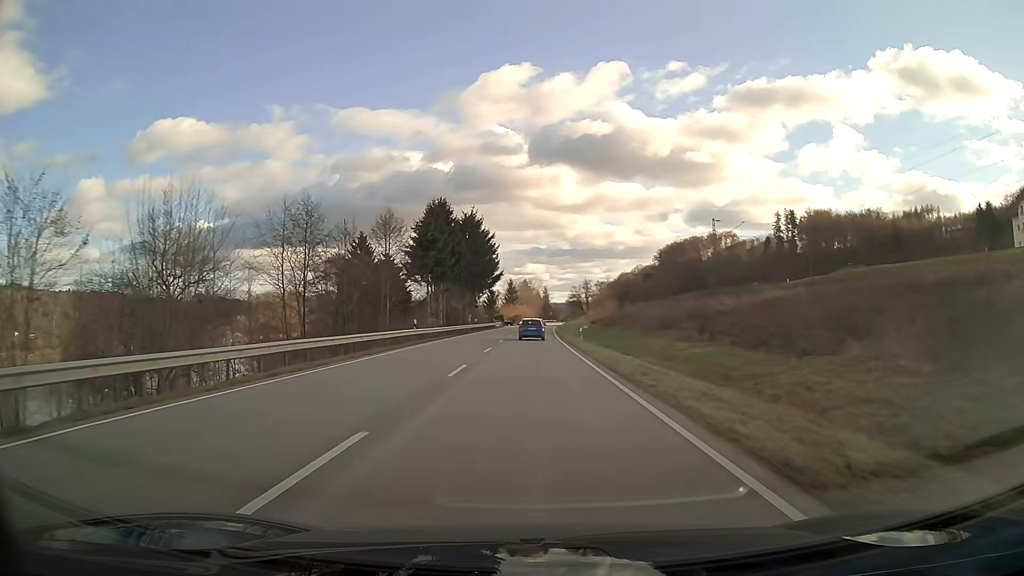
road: primary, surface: asphalt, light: Day
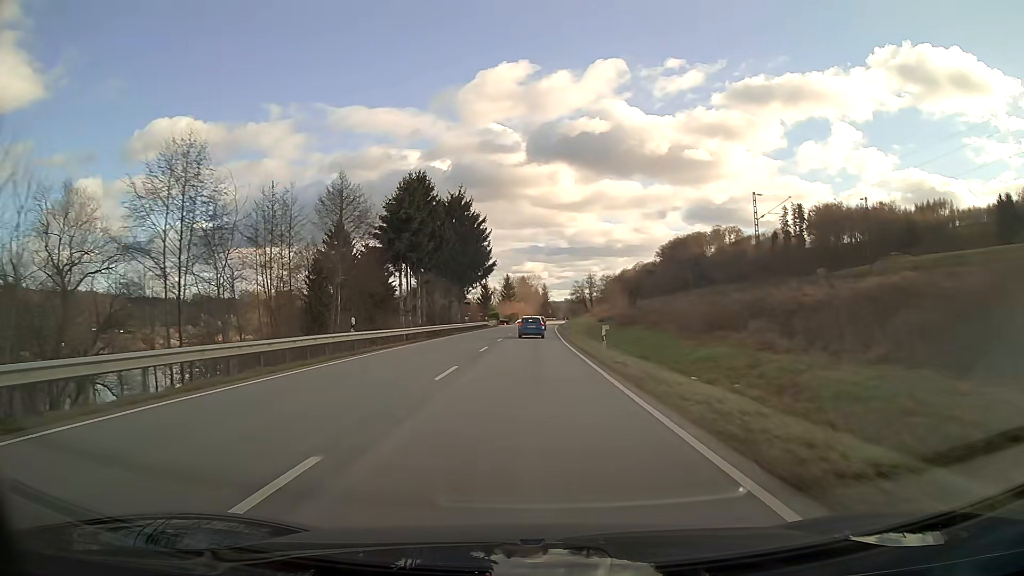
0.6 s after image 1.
(0.0, +13.8) m; 0°
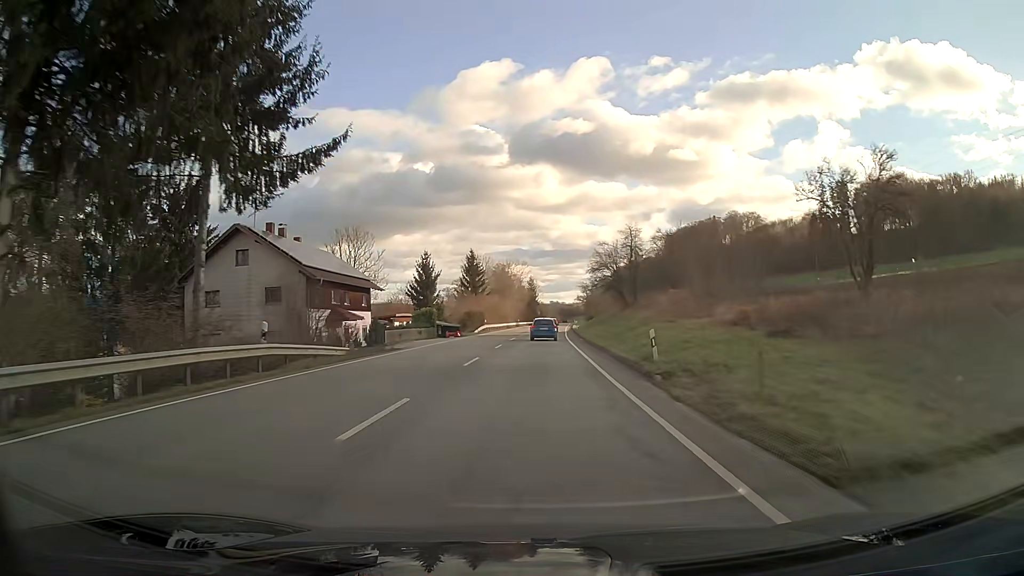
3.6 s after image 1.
(+0.7, +68.6) m; +1°
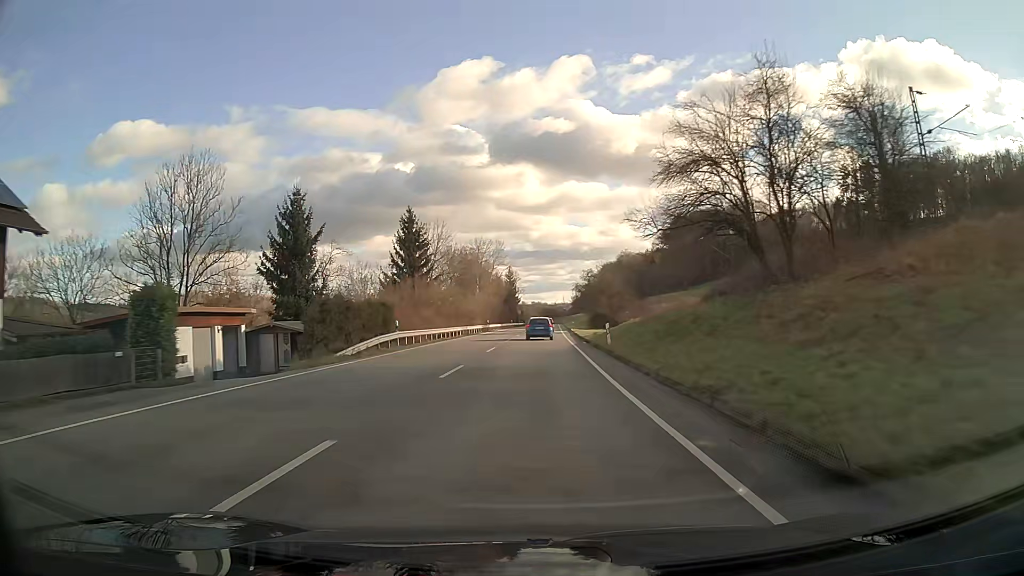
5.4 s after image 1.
(+0.5, +41.0) m; +1°
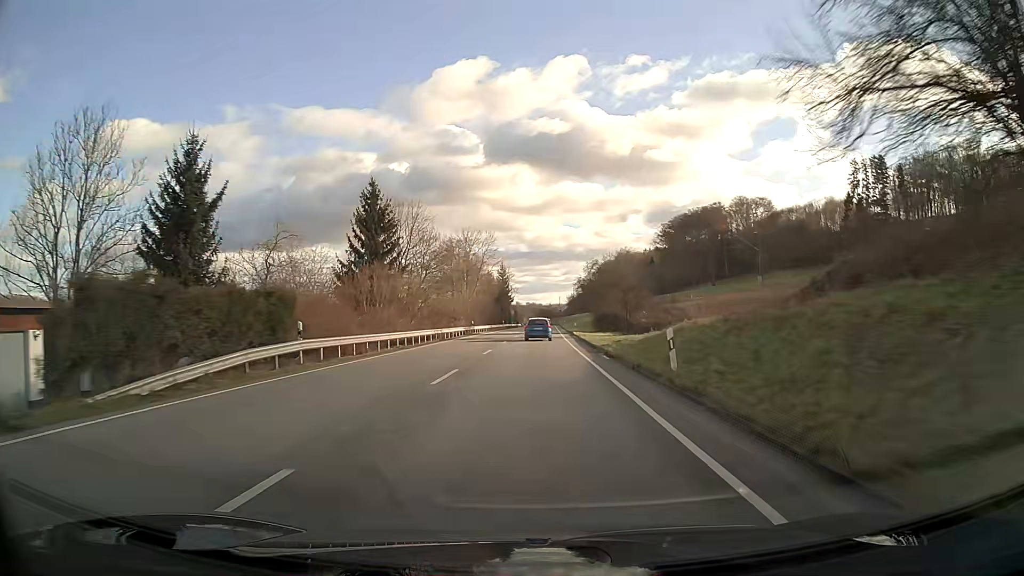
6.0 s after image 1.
(+0.1, +13.7) m; 0°
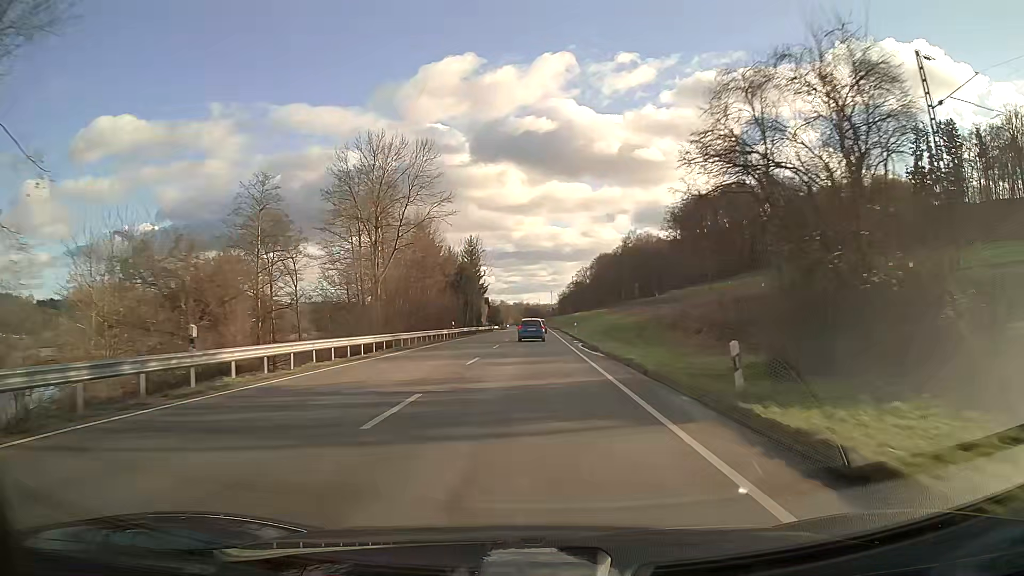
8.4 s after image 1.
(+0.6, +55.0) m; +1°
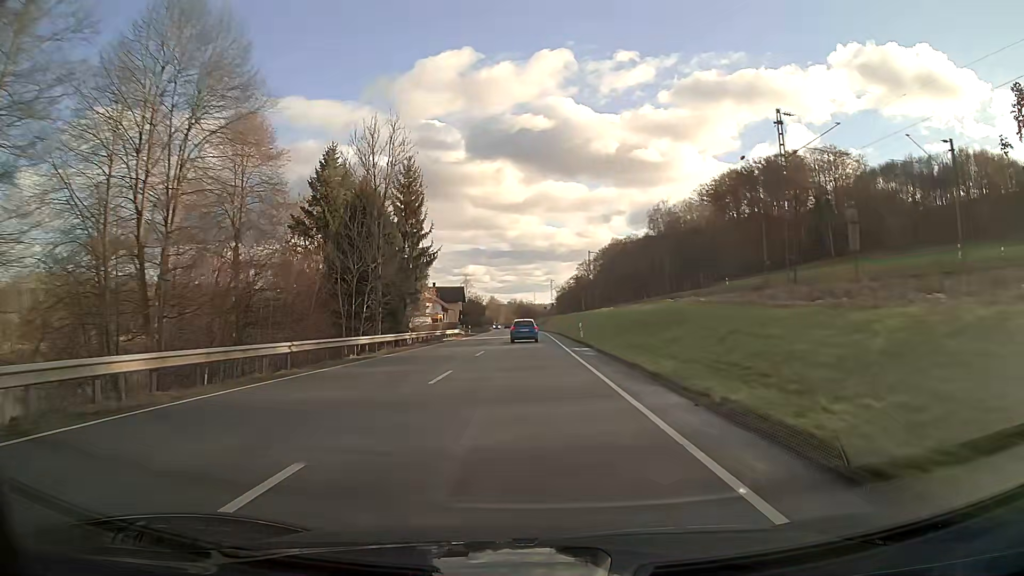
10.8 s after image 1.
(+0.3, +55.2) m; 0°
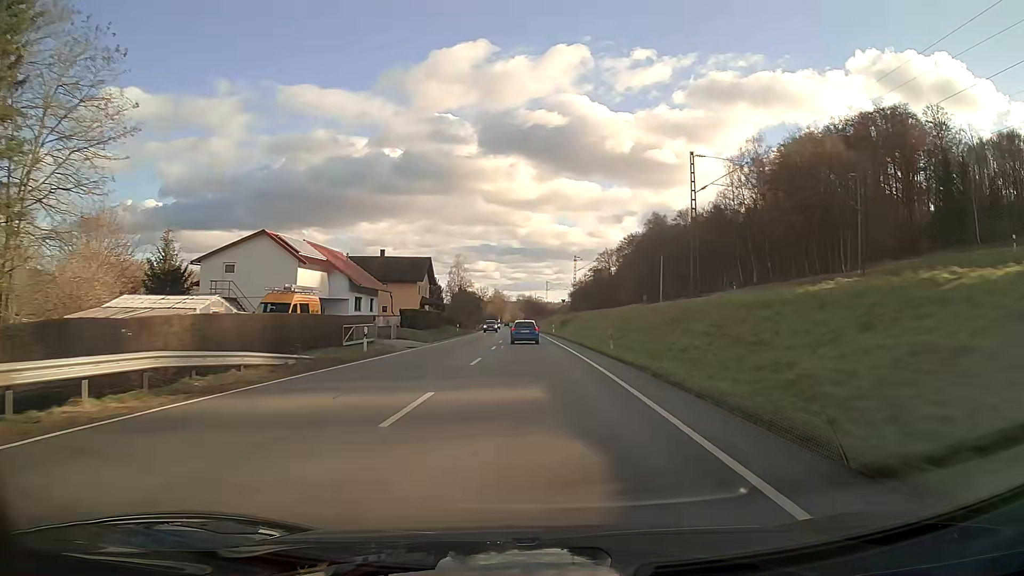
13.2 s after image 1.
(-0.4, +55.2) m; -1°
